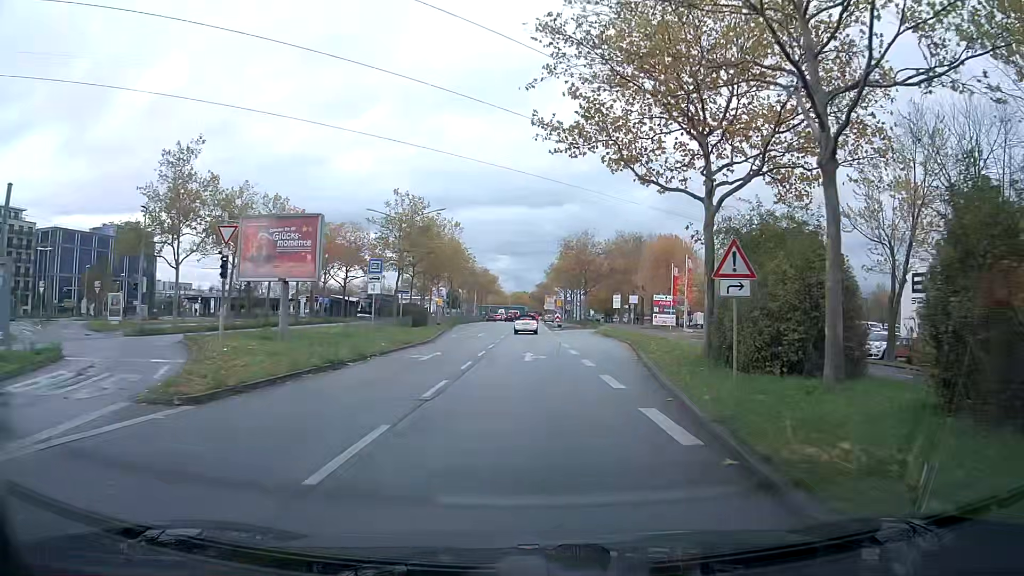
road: primary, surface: asphalt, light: Day
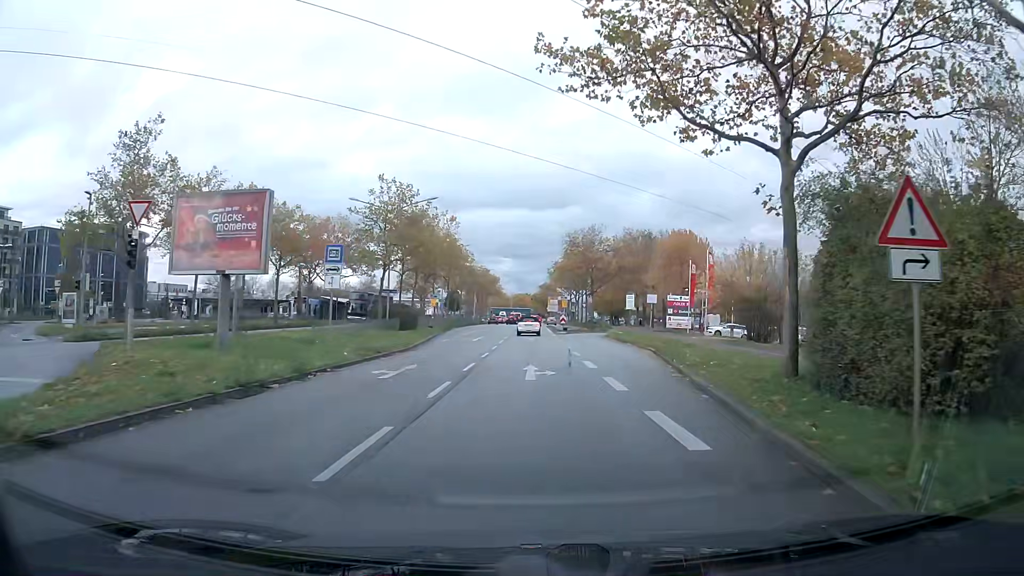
(0.0, +6.0) m; 0°
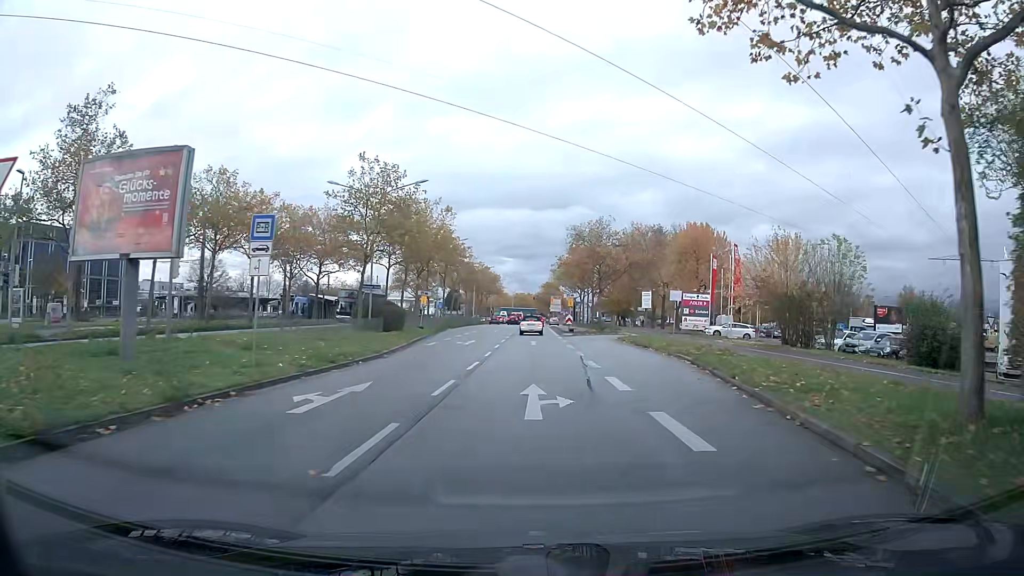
(0.0, +6.0) m; 0°
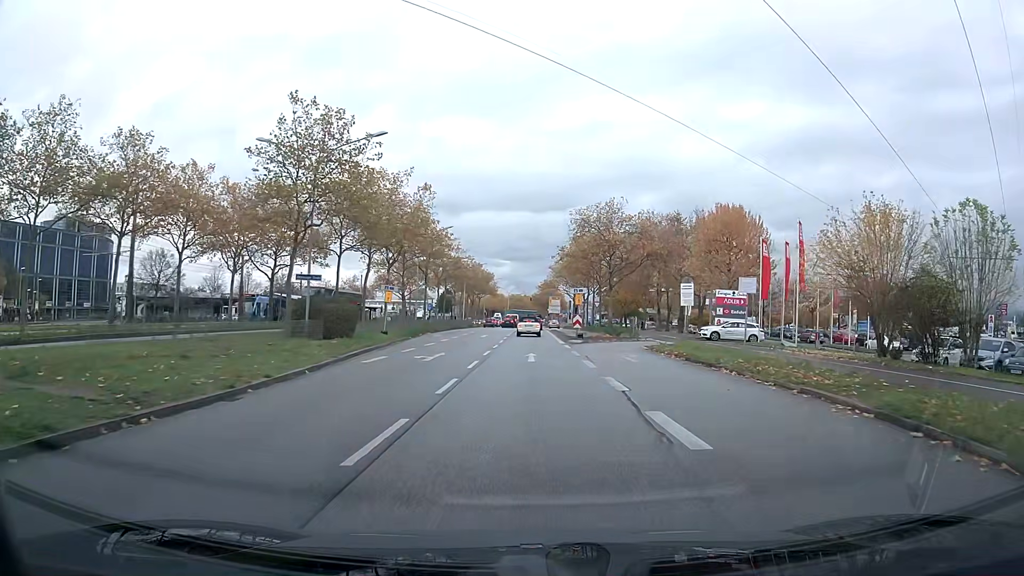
(0.0, +11.7) m; 0°
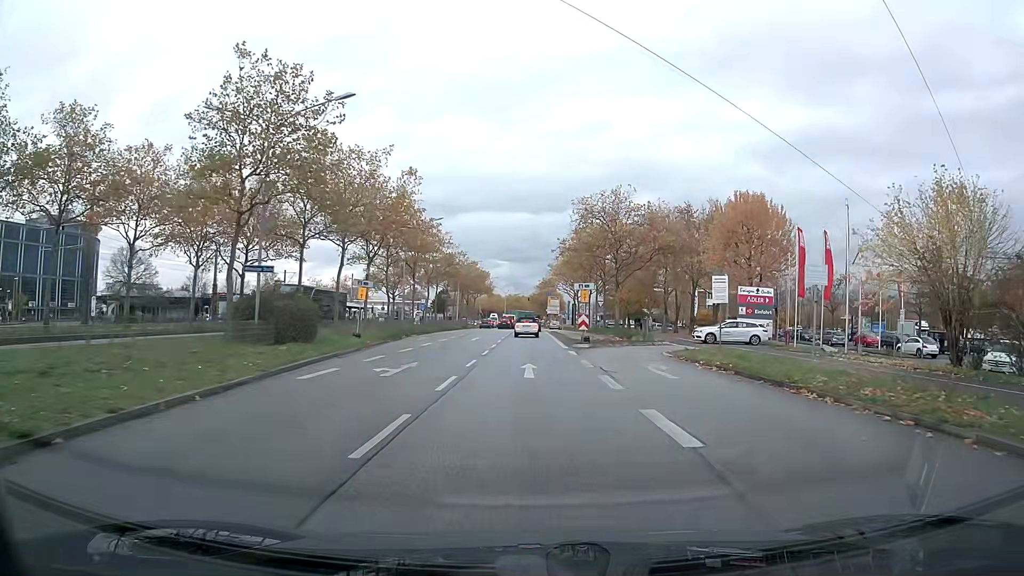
(0.0, +5.8) m; 0°
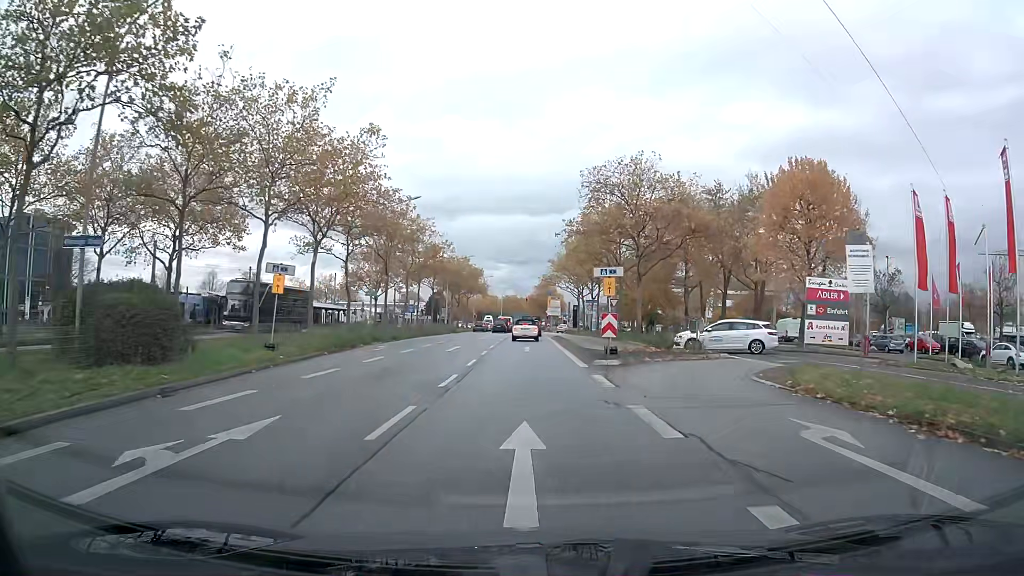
(0.0, +11.2) m; 0°
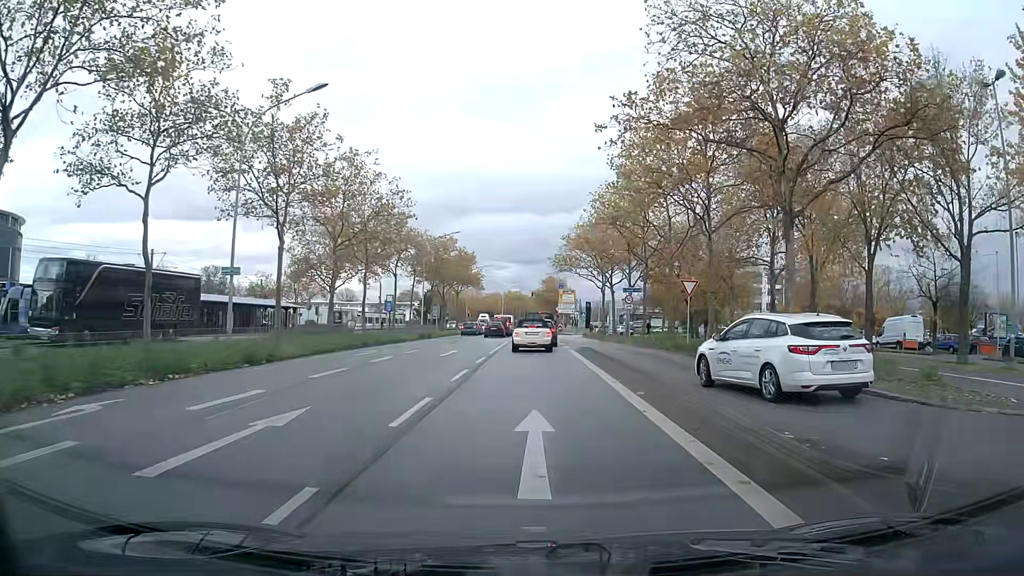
(-0.1, +23.2) m; 0°
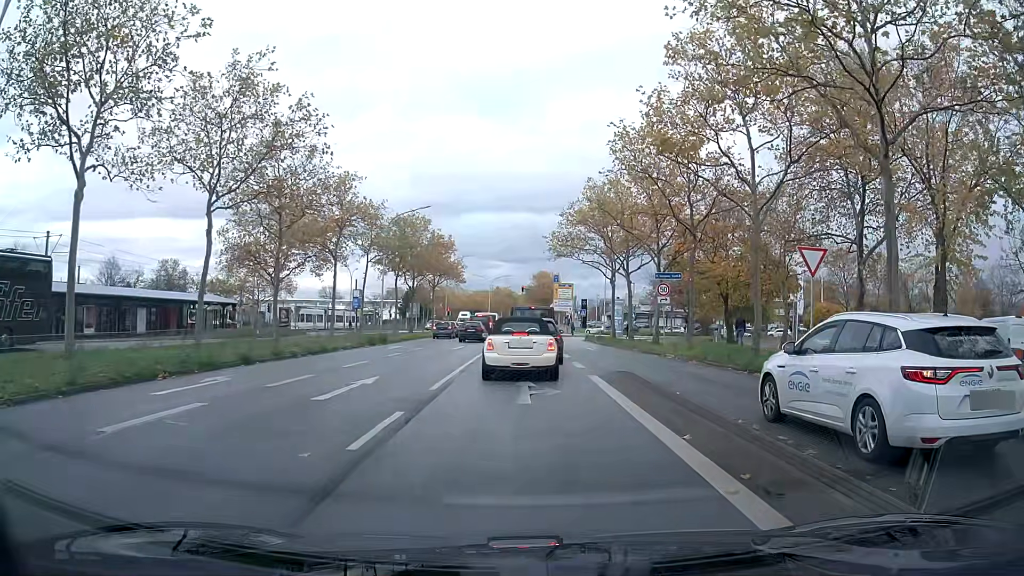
(0.0, +13.6) m; +1°
(0, +10) (0, +20) (0, +30) (0, +40) (0, +50) (0, +60) (0, +70) (0, +80) (0, +90) (0, +100) m
